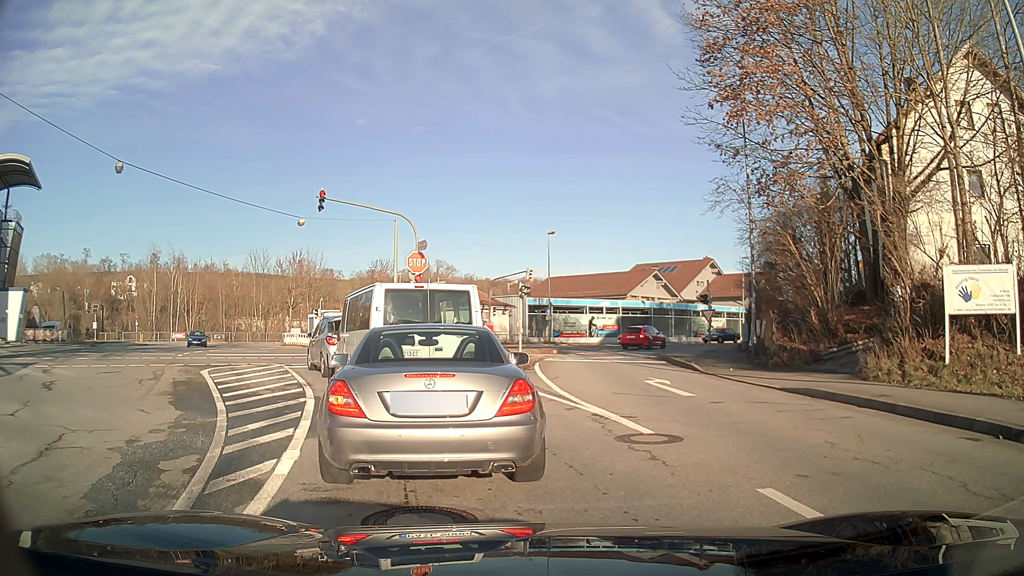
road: tertiary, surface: asphalt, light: Day
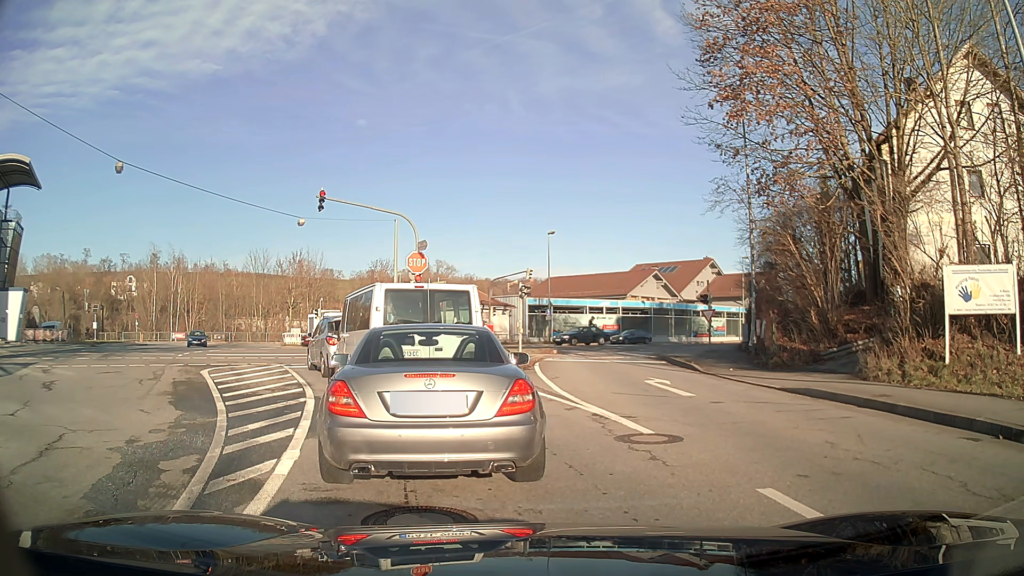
(0.0, 0.0) m; 0°
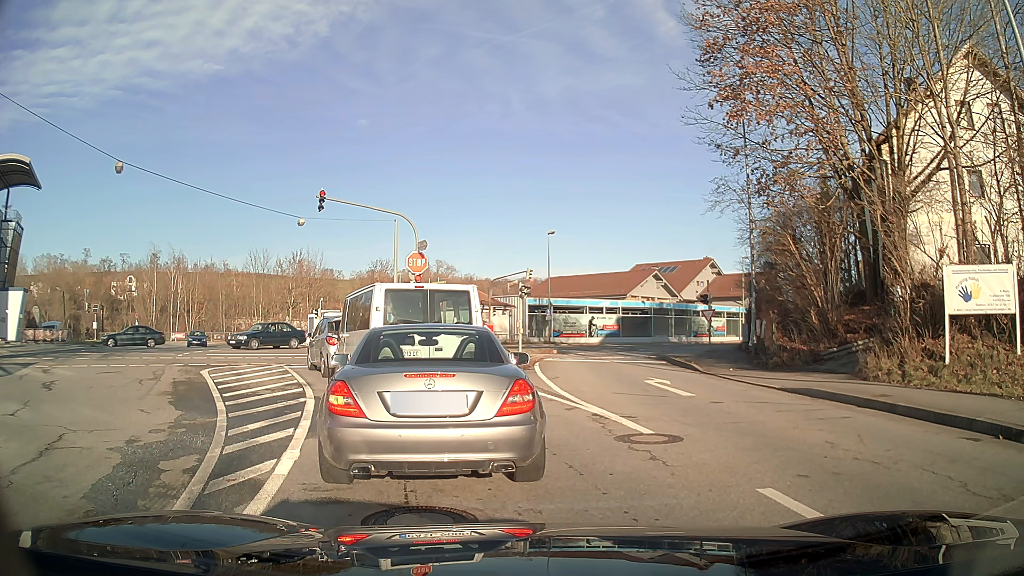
(0.0, 0.0) m; 0°
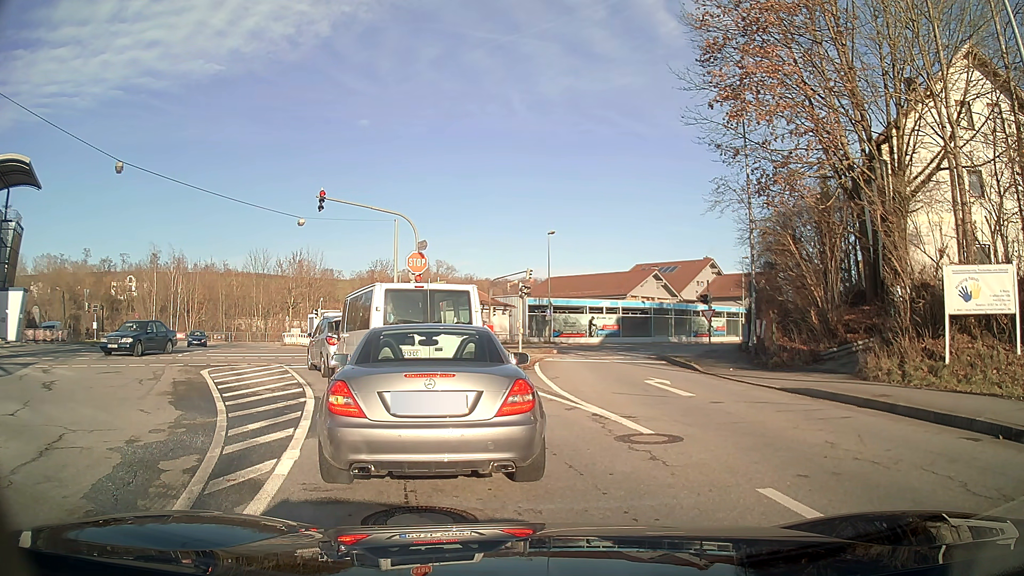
(0.0, 0.0) m; 0°
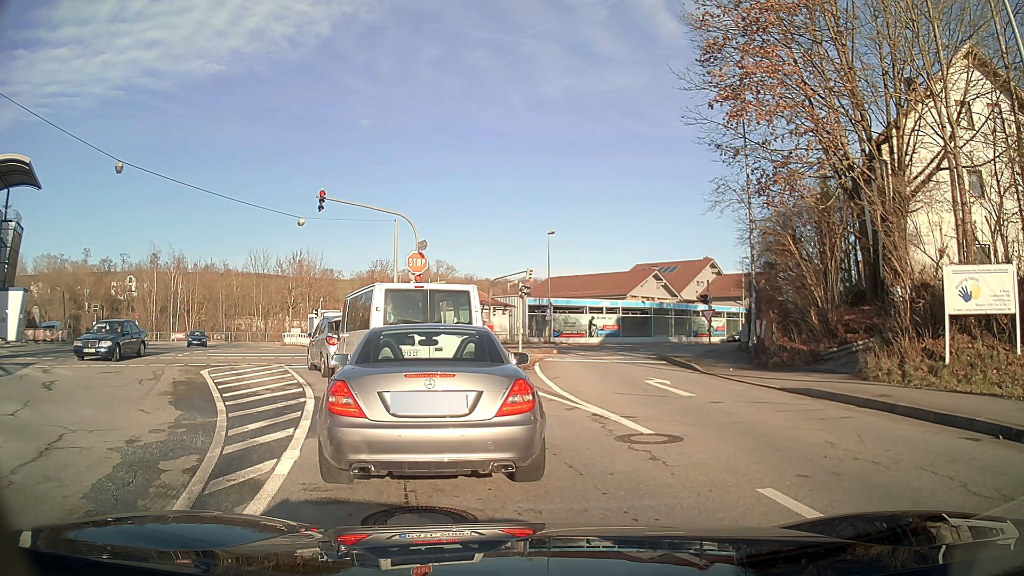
(0.0, 0.0) m; 0°
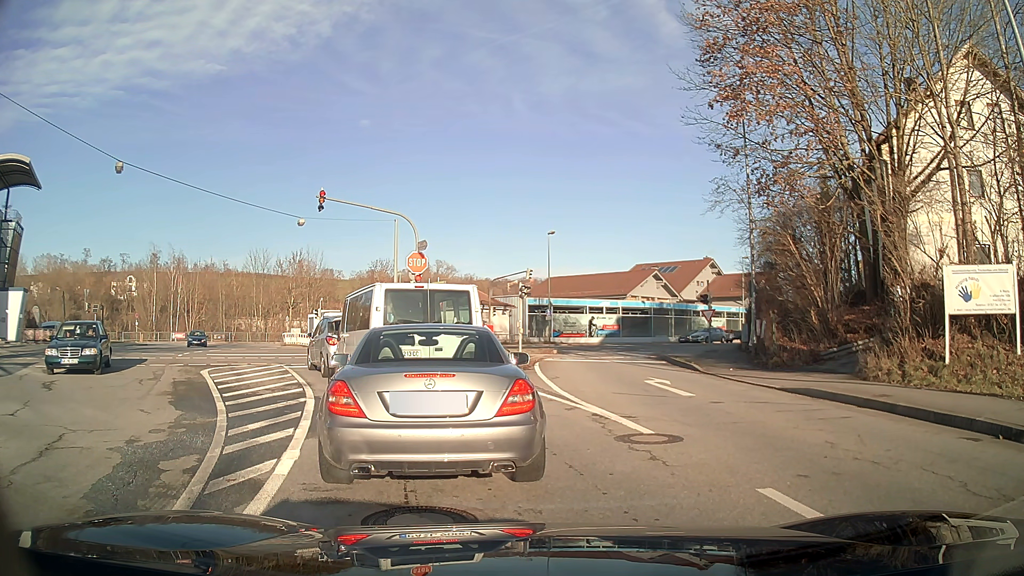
(0.0, 0.0) m; 0°
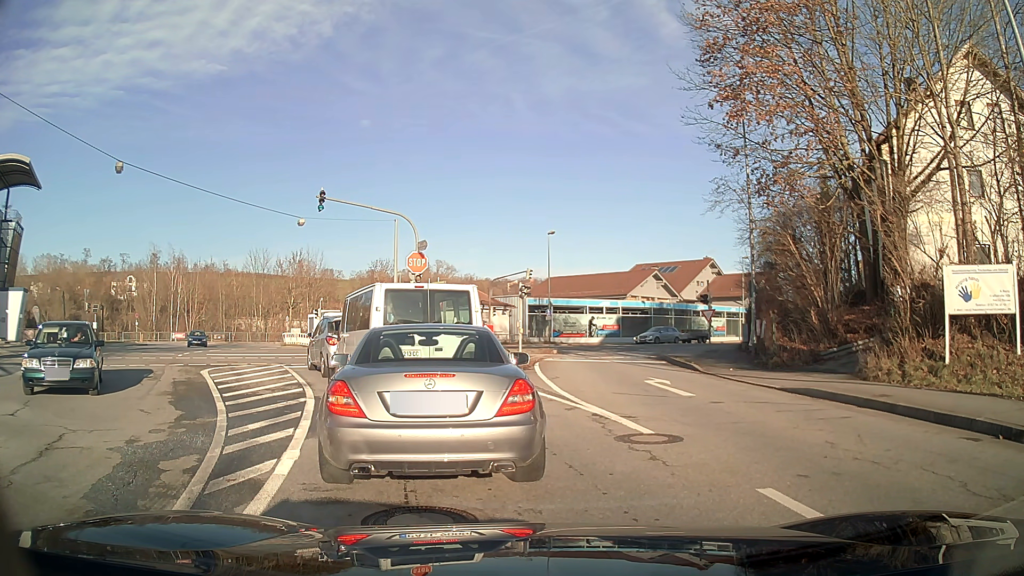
(0.0, 0.0) m; 0°
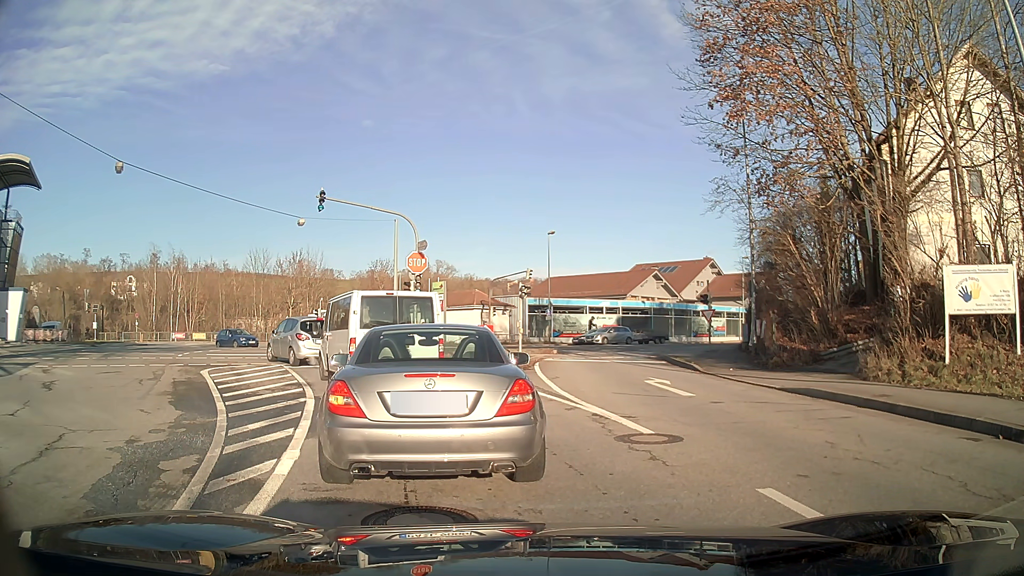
(0.0, 0.0) m; 0°
(-2, +10) (-5, +19) (-10, +28) (-16, +36) (-21, +44) (-26, +53) (-27, +63) (-24, +72) (-18, +80) (-11, +88) m
